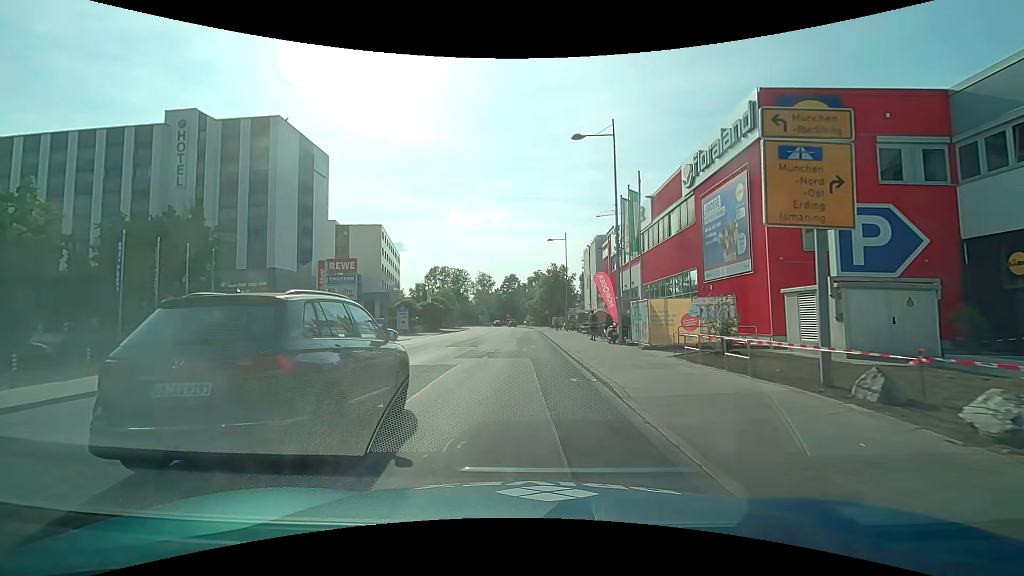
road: residential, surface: asphalt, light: Day
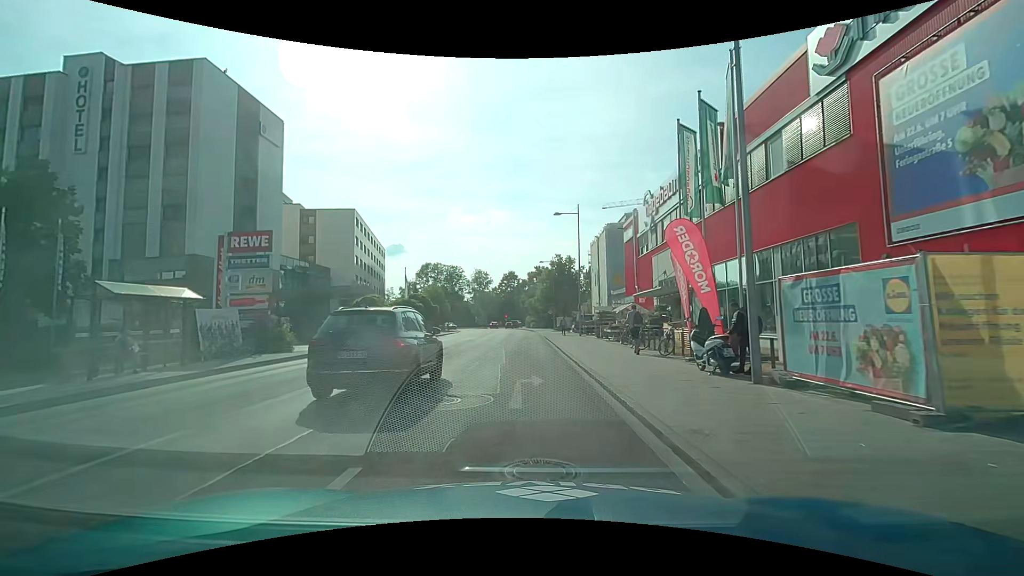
(0.0, +13.9) m; 0°
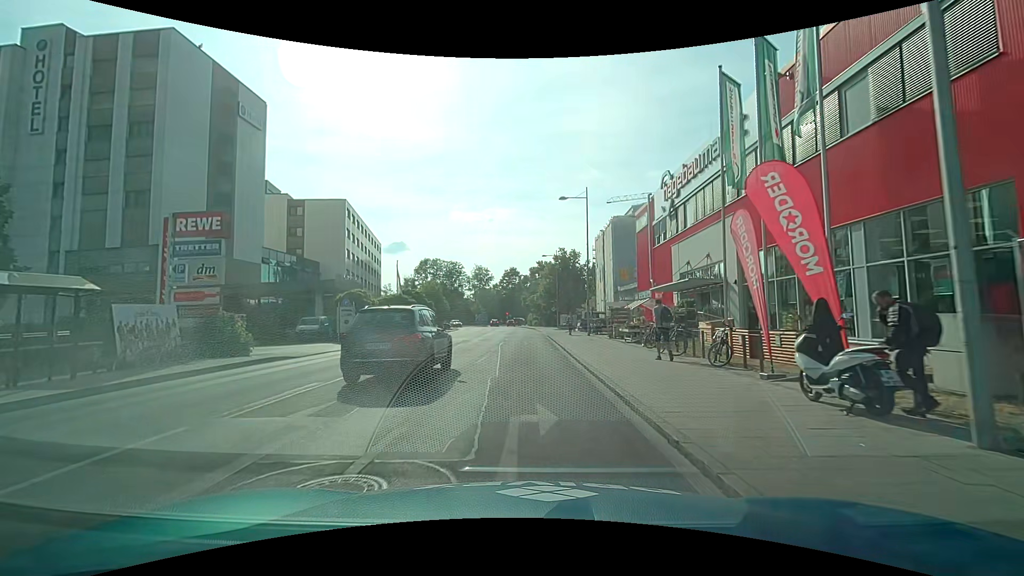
(0.0, +4.6) m; 0°
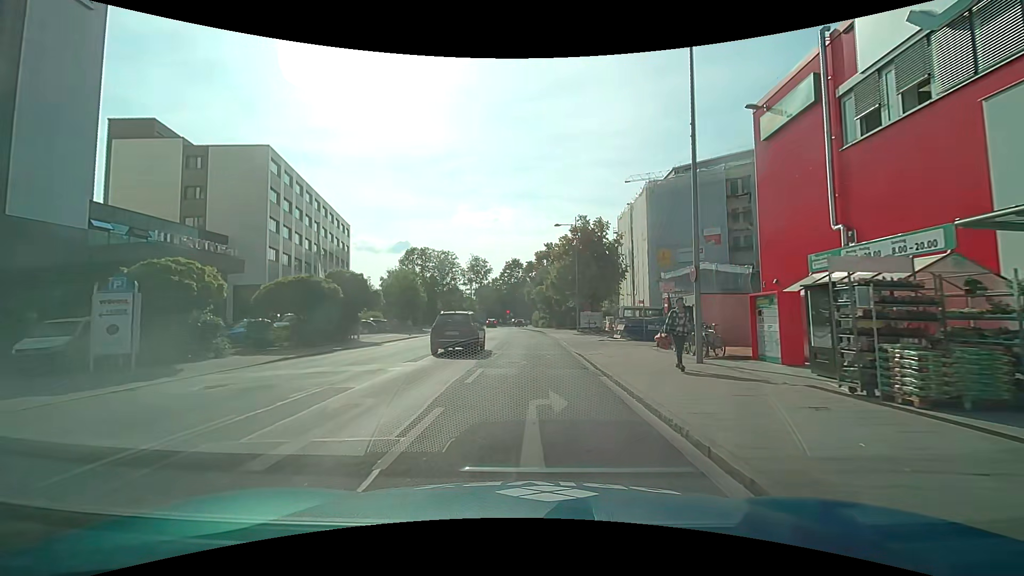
(-0.2, +22.6) m; 0°
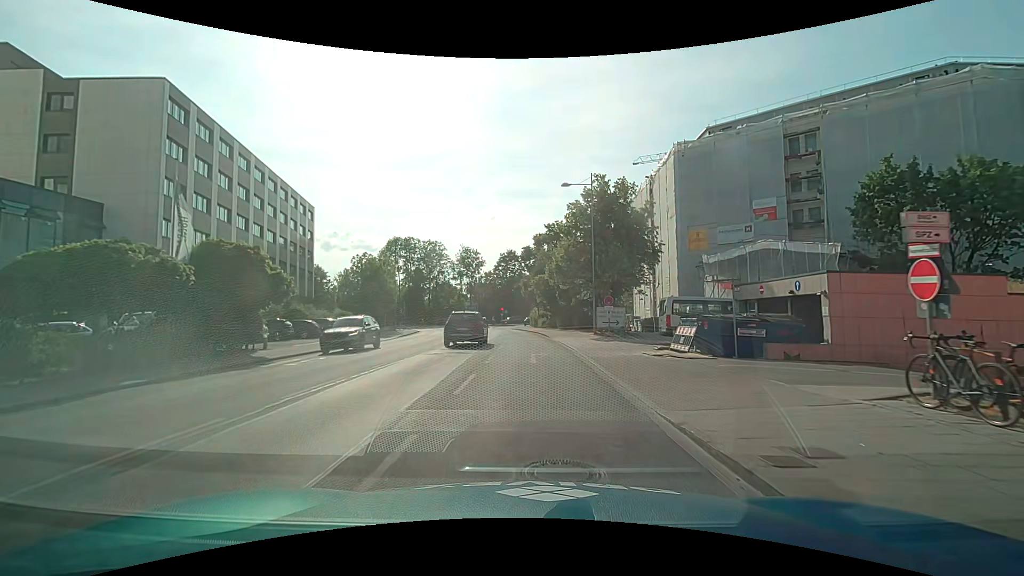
(-0.2, +13.8) m; 0°
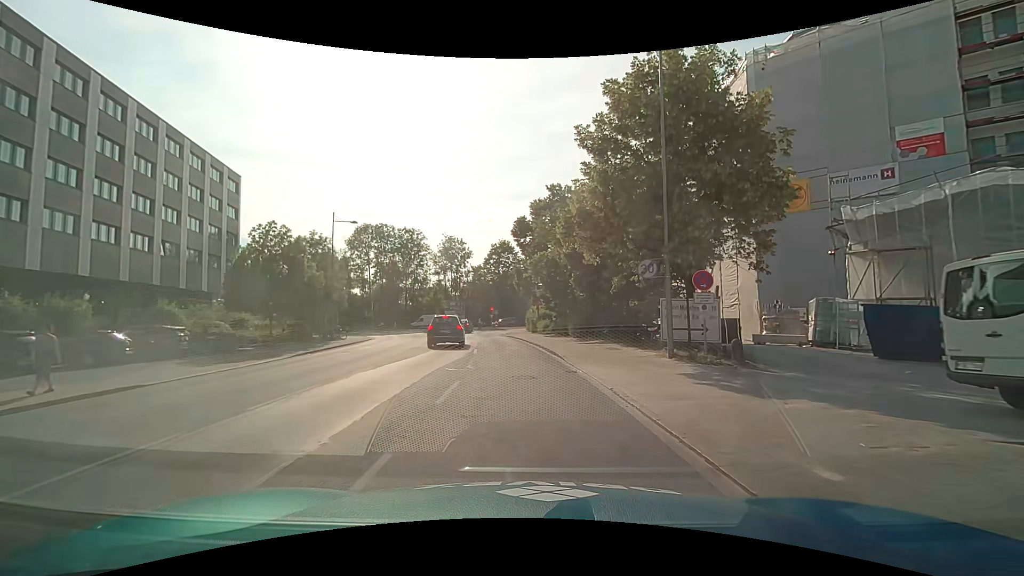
(-0.1, +18.6) m; -1°
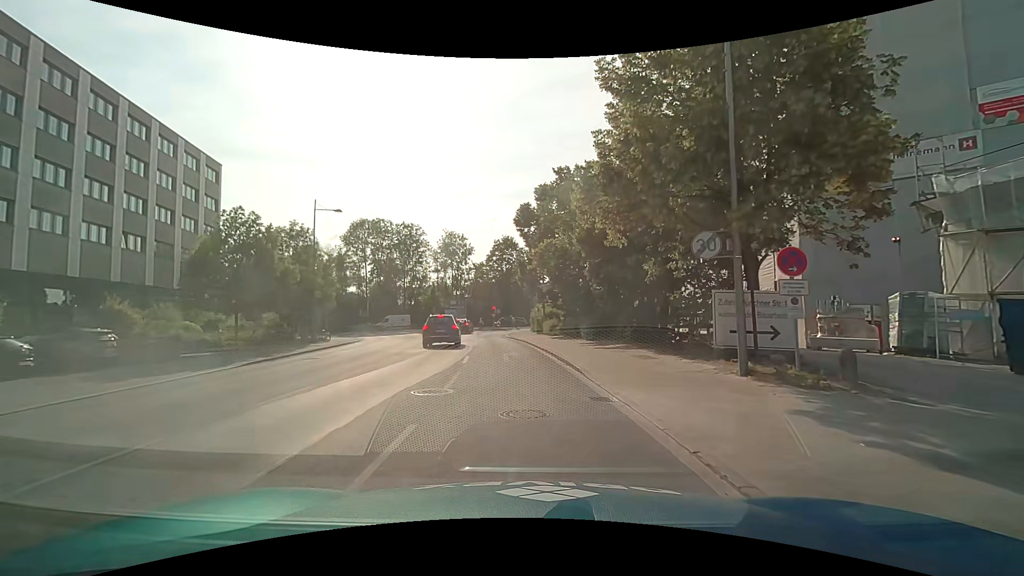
(0.0, +4.7) m; 0°
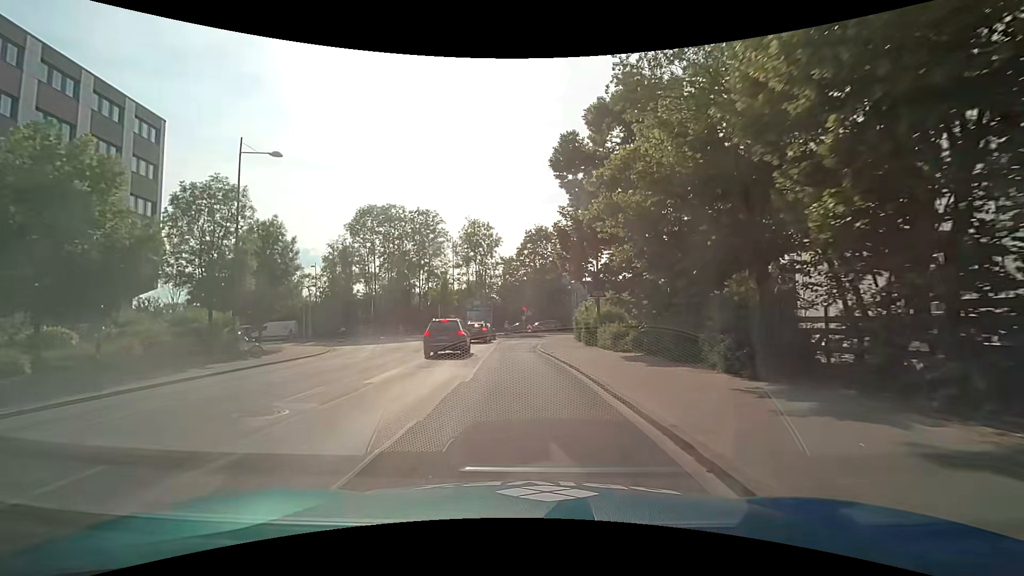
(-0.4, +15.1) m; -3°
(0, +10) (-1, +20) (-1, +30) (-1, +40) (+2, +50) (+8, +58) (+16, +64) (+25, +67) (+35, +69) (+45, +71) m
